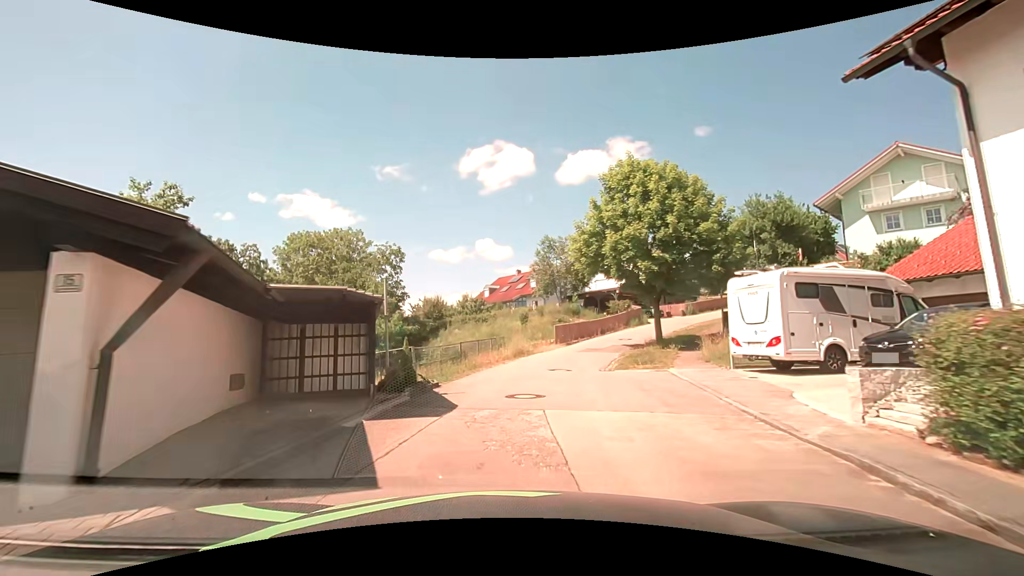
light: Day
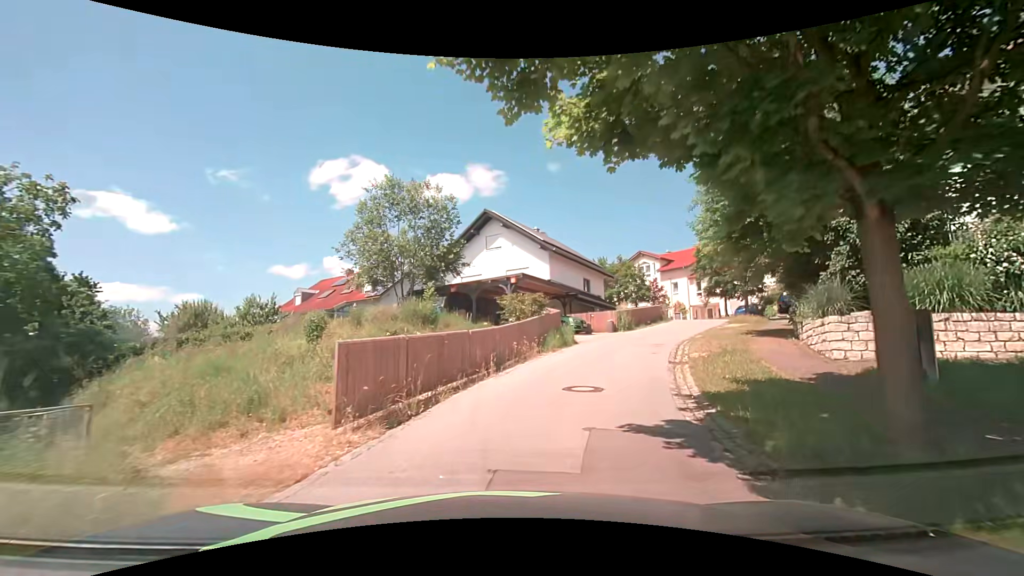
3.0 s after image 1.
(+2.4, +21.8) m; +17°
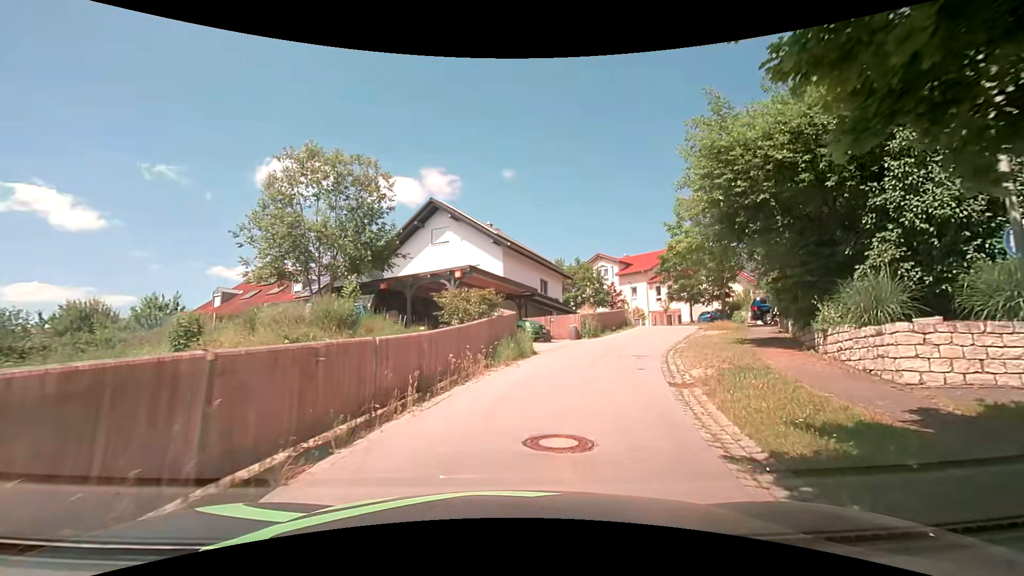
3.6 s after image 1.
(+0.2, +4.3) m; +4°
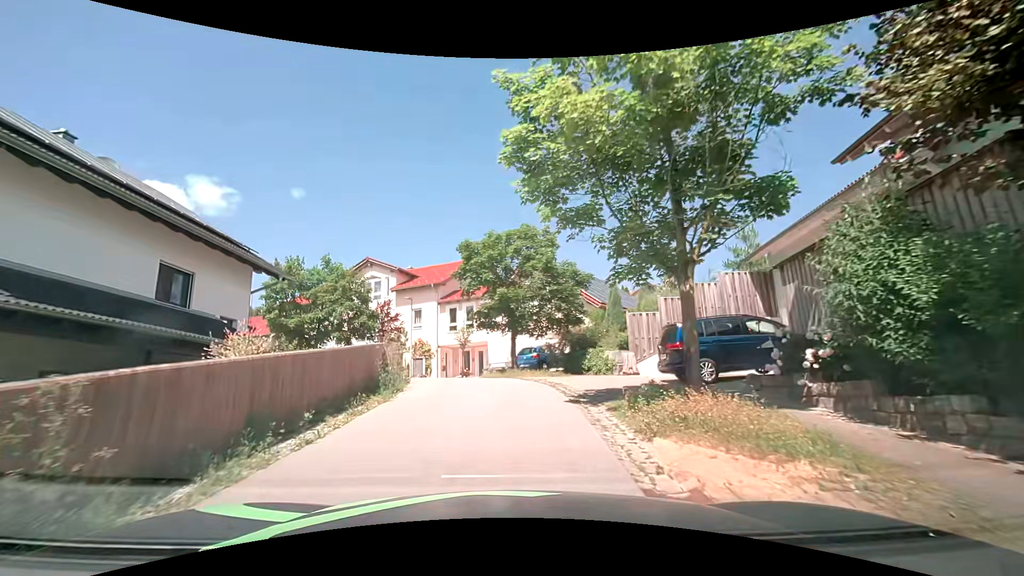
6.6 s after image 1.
(+5.3, +19.7) m; +25°
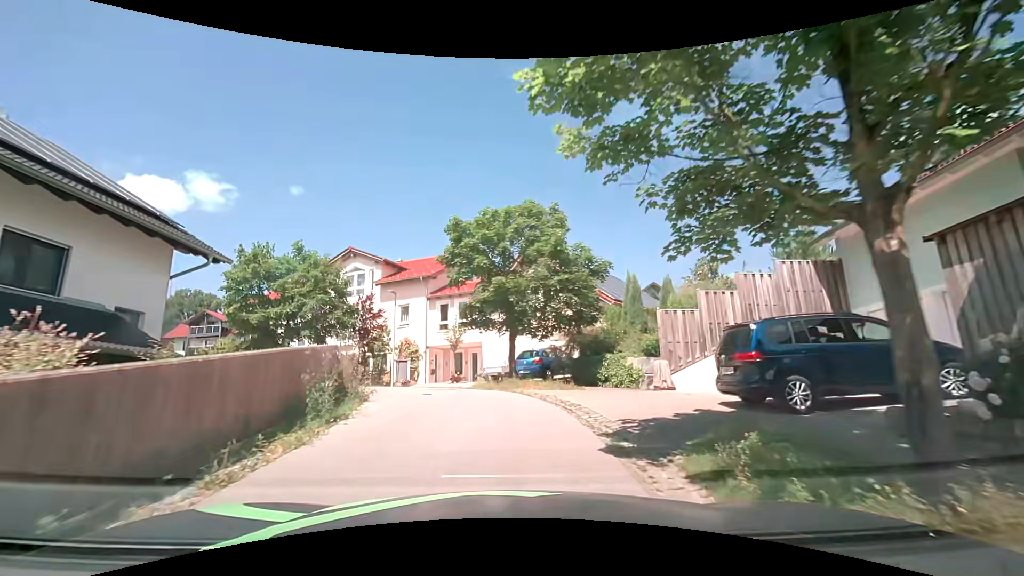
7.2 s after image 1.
(0.0, +4.1) m; +1°
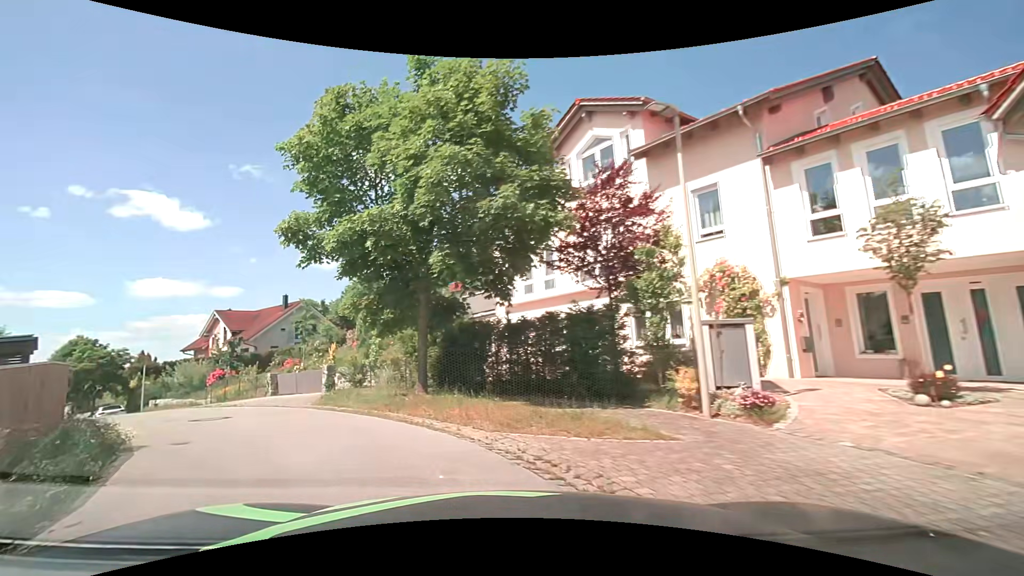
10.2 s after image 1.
(-3.2, +18.9) m; -32°
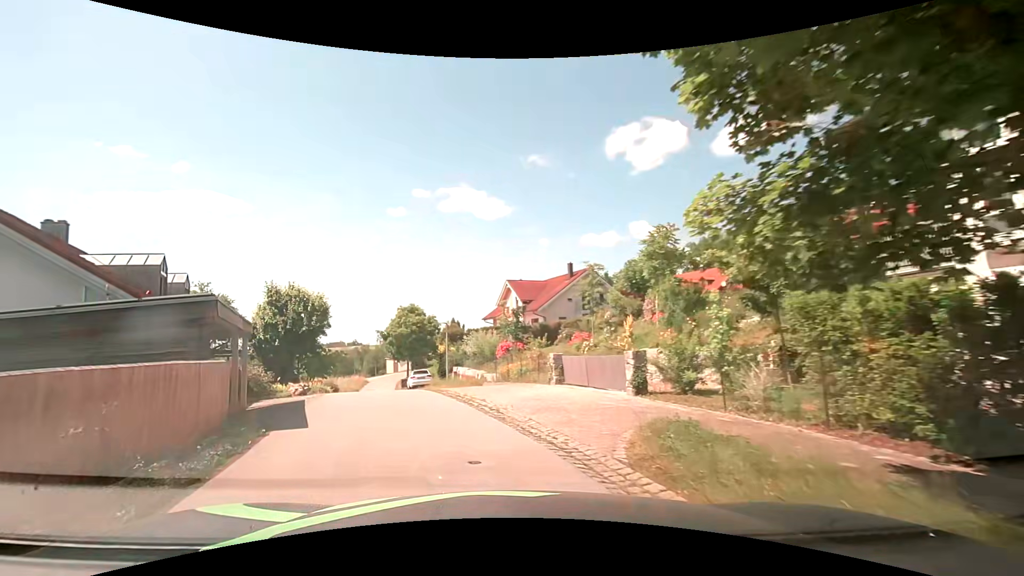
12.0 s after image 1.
(-2.7, +8.6) m; -33°
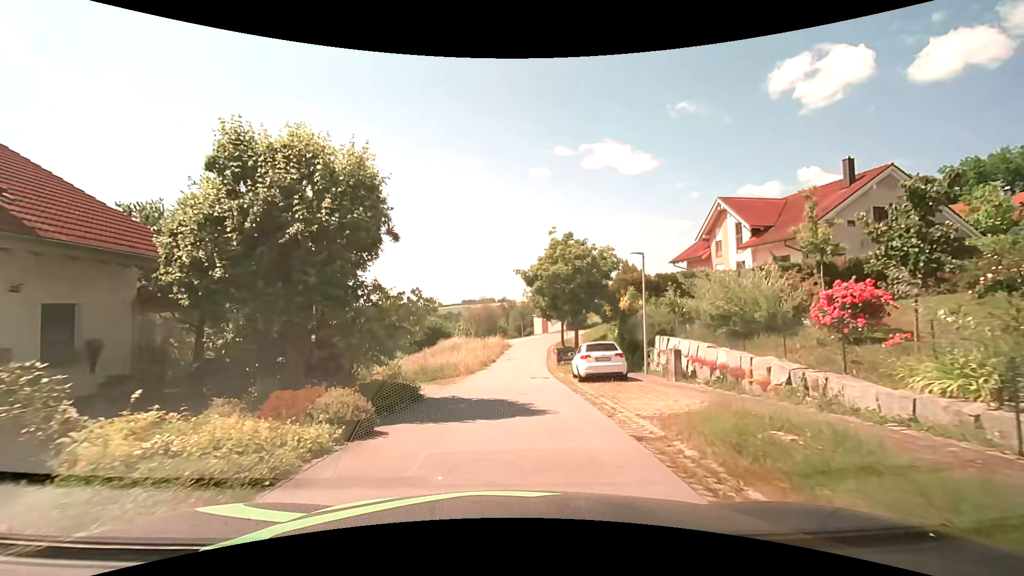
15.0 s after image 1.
(-3.9, +19.2) m; -16°
